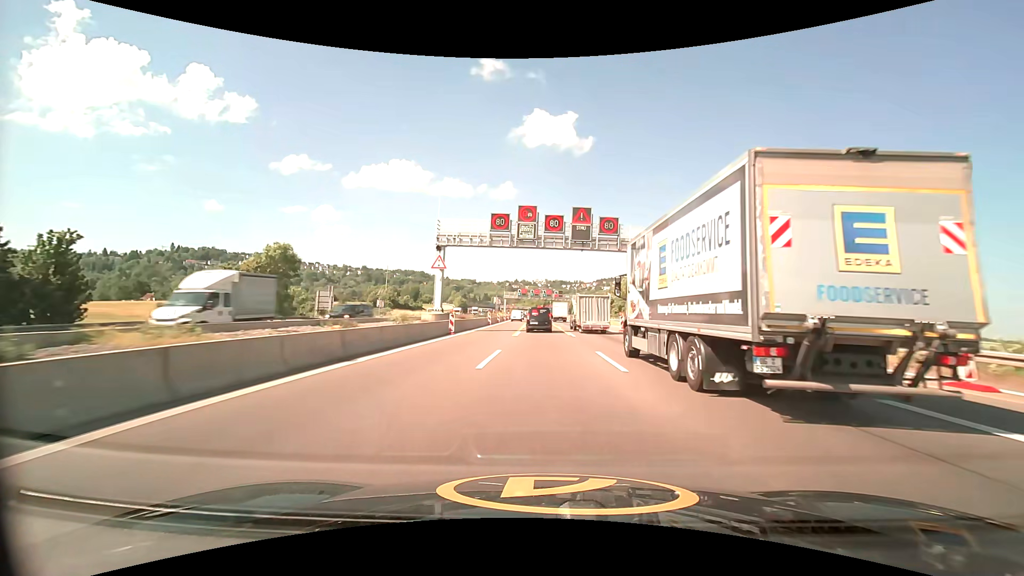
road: motorway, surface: asphalt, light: Day
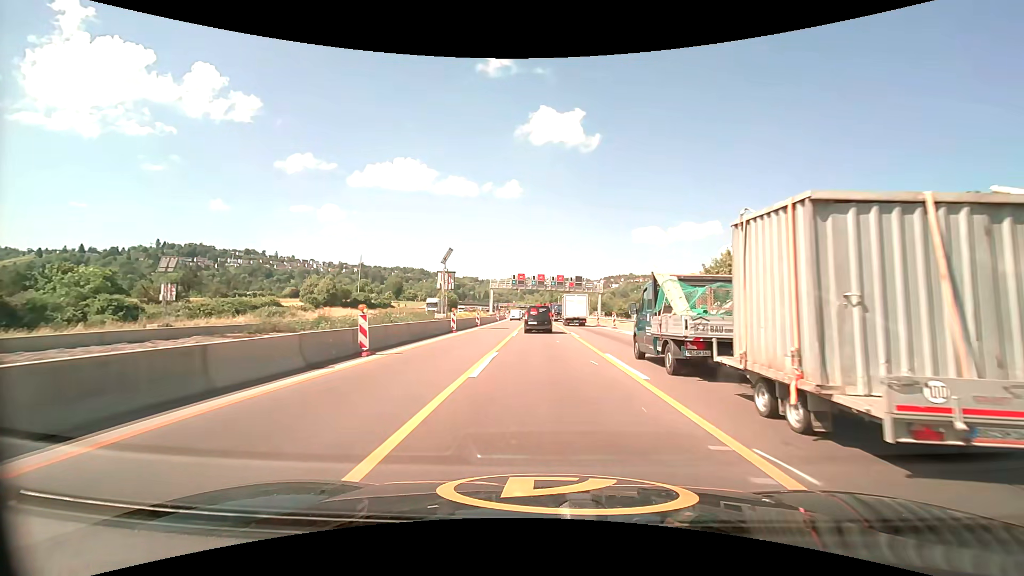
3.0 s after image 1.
(-0.3, +54.9) m; -1°
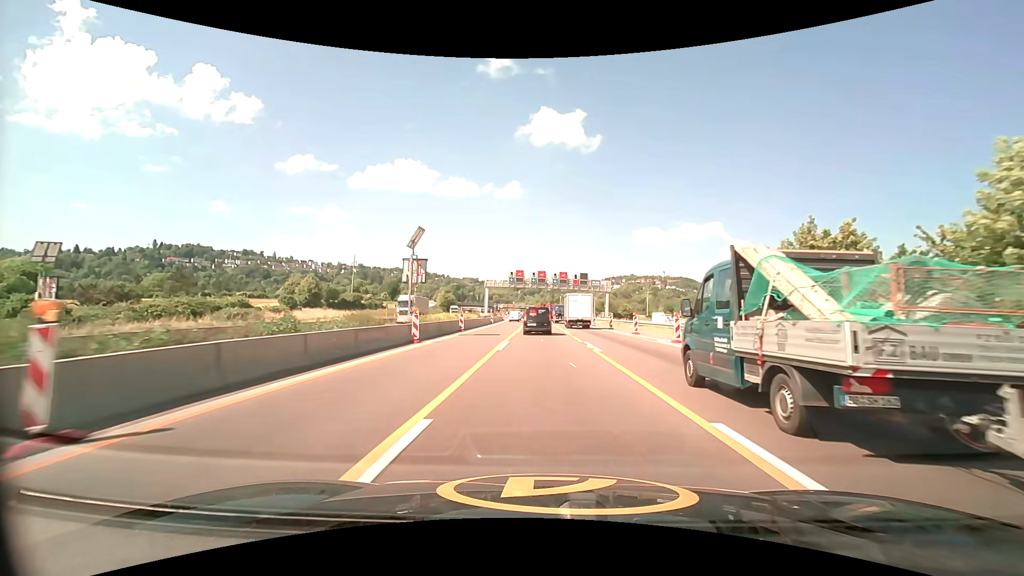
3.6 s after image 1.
(0.0, +10.1) m; 0°
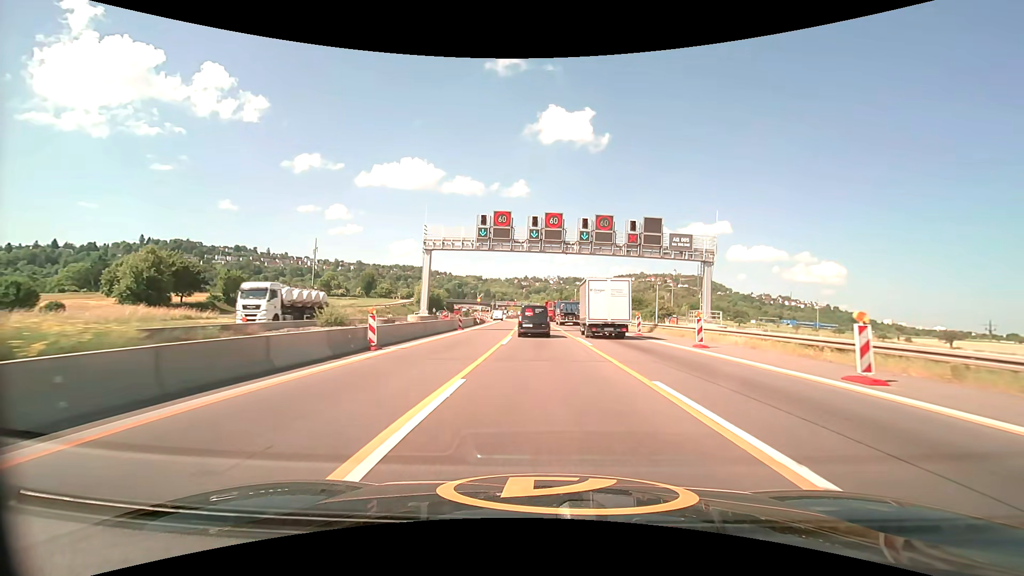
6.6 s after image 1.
(-0.3, +49.6) m; -1°
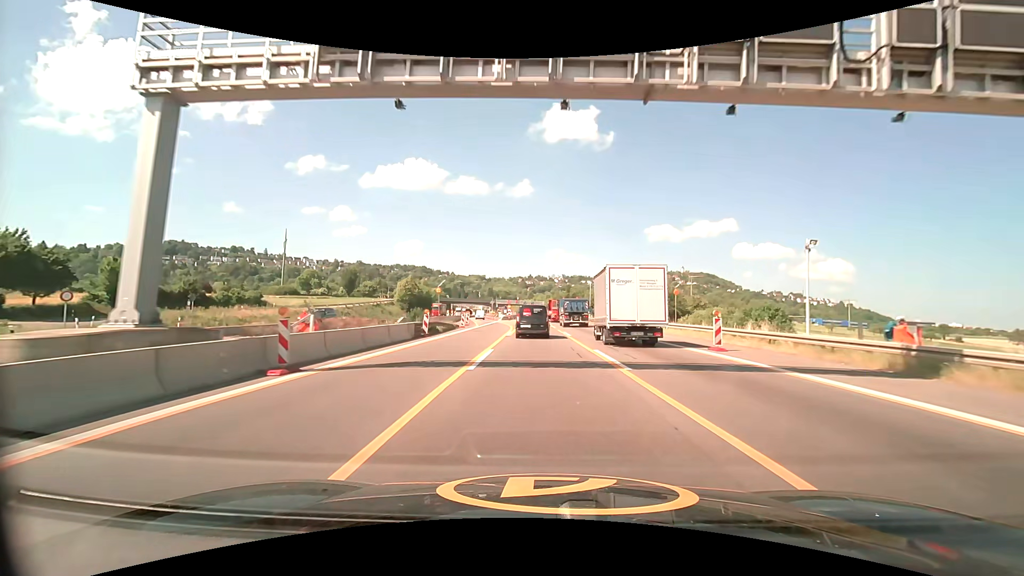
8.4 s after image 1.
(-0.2, +27.7) m; -1°
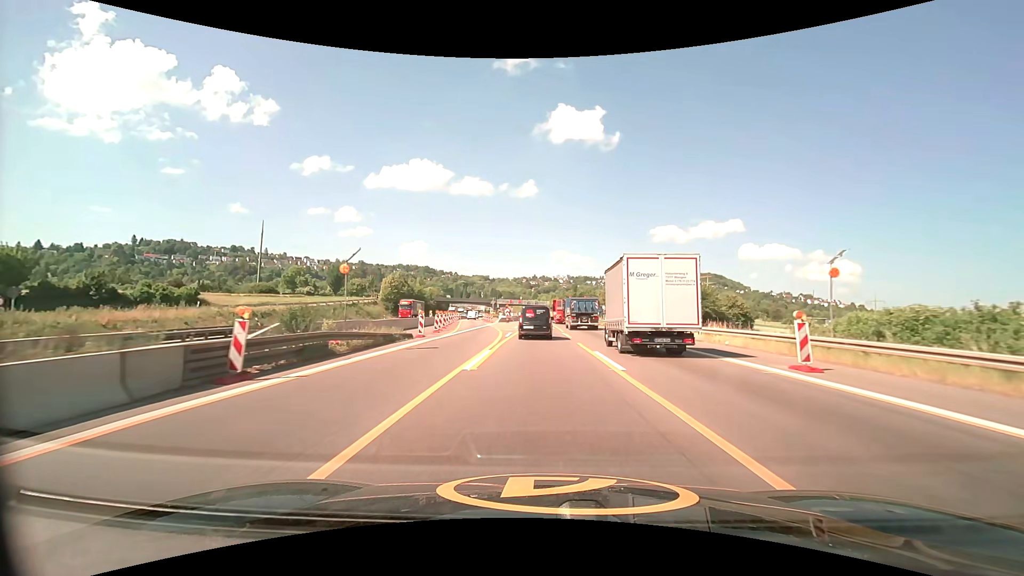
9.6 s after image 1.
(-0.1, +18.2) m; -1°
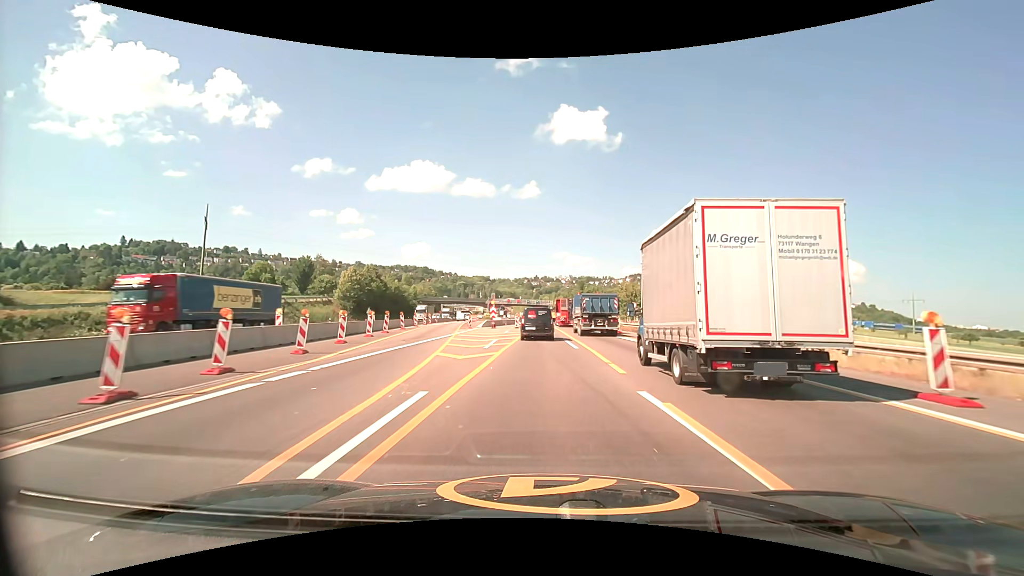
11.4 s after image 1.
(-0.1, +27.9) m; 0°
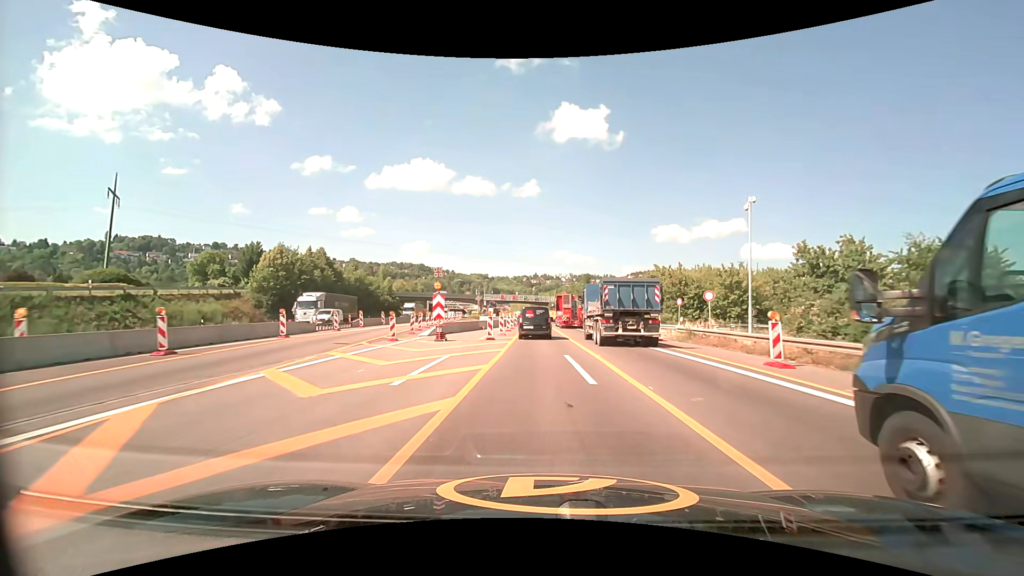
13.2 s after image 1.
(0.0, +28.8) m; 0°
(0, +10) (0, +20) (0, +30) (0, +40) (0, +50) (0, +60) (0, +70) (0, +80) (0, +90) (-1, +100) m
